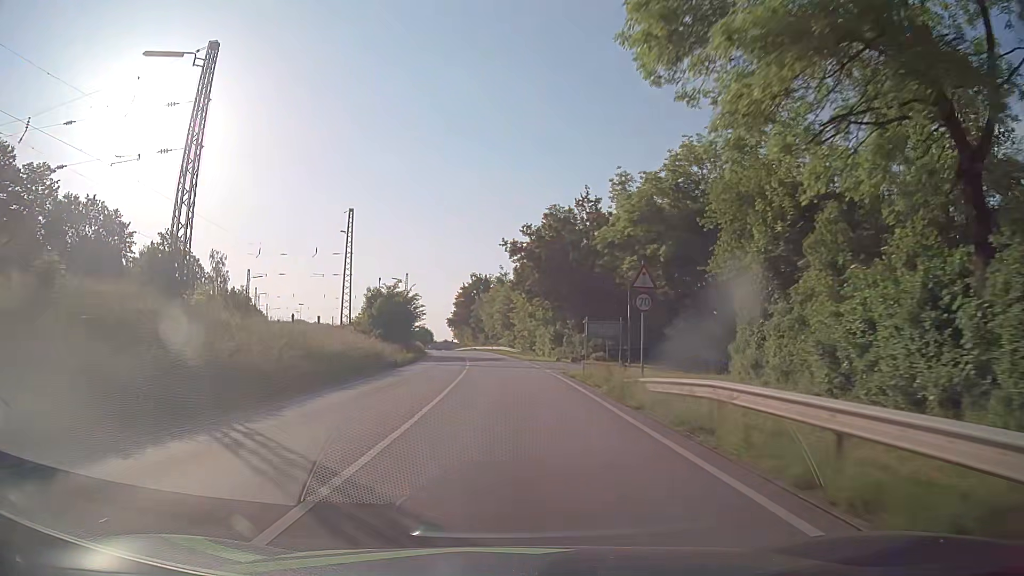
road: primary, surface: asphalt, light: Day
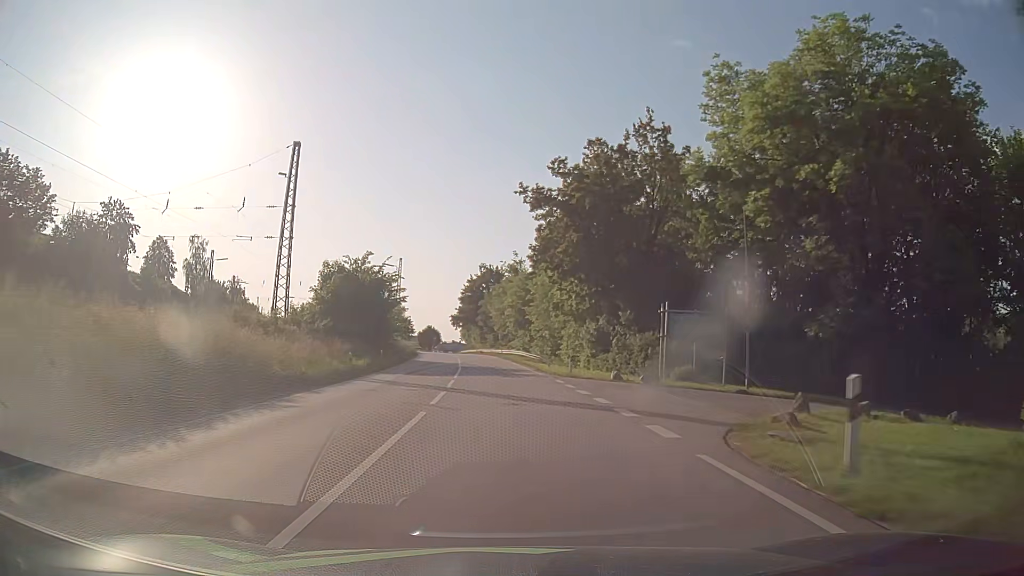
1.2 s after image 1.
(-0.2, +21.7) m; -1°
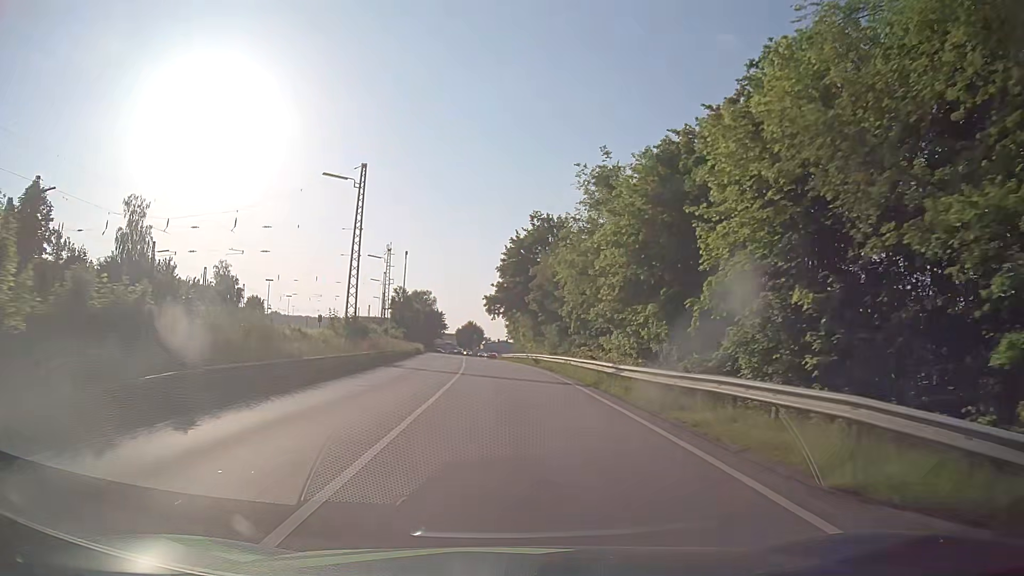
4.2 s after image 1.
(-1.6, +53.9) m; -4°
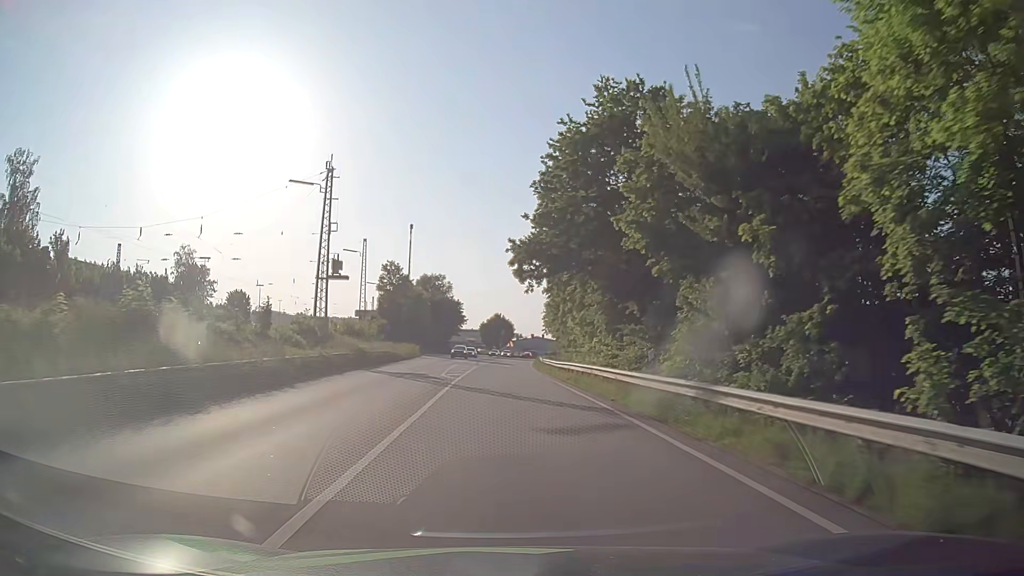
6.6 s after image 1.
(-0.9, +43.0) m; -3°
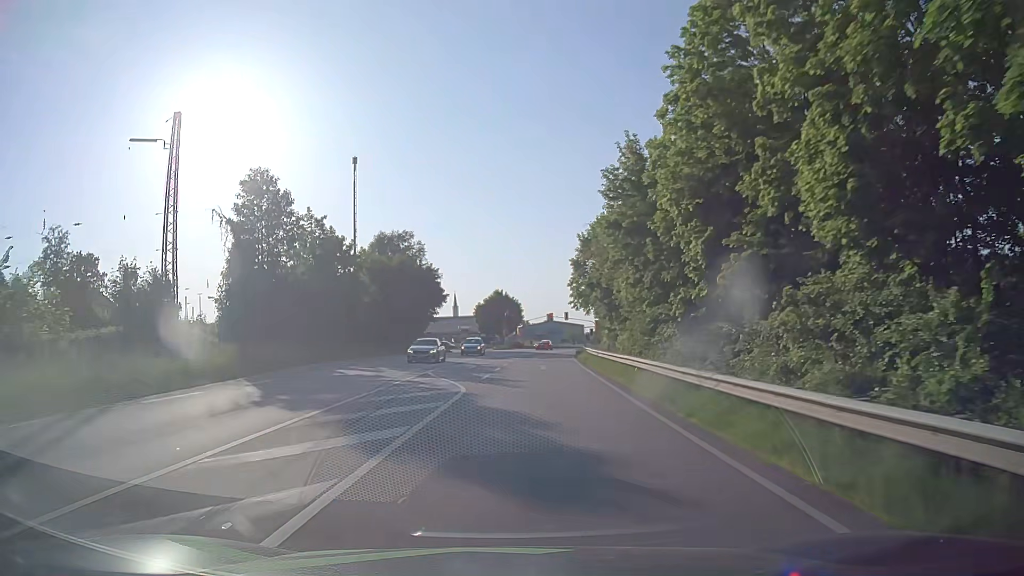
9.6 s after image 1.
(+0.1, +53.7) m; 0°
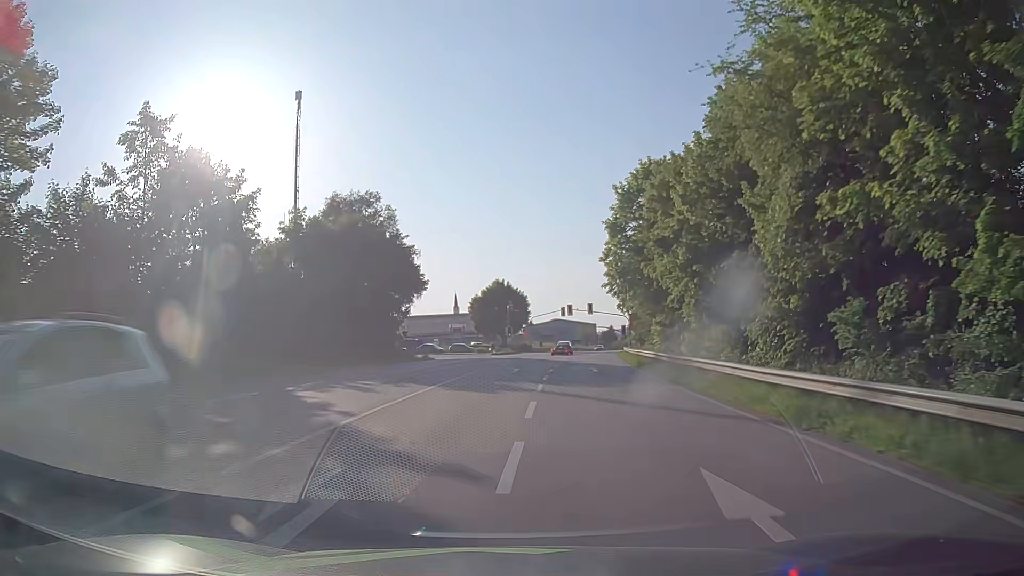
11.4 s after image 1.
(-0.2, +28.4) m; 0°
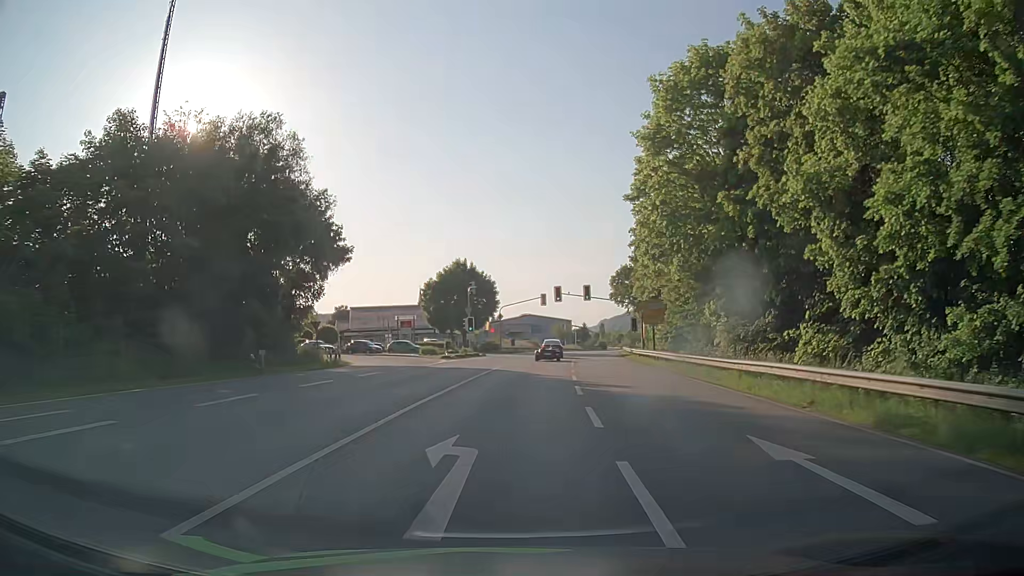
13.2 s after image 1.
(+0.3, +25.4) m; +2°
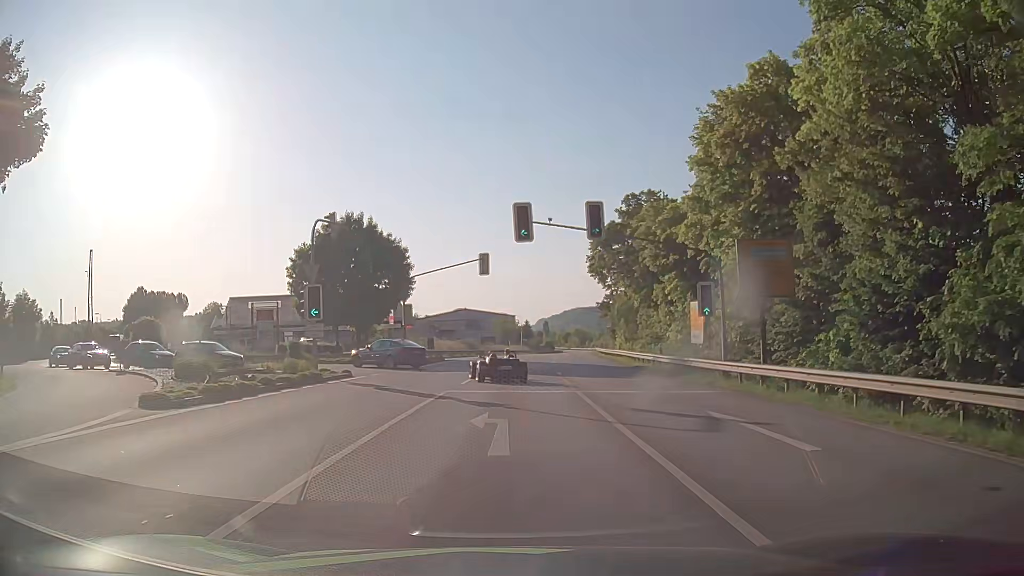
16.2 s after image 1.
(+1.6, +34.5) m; +6°
